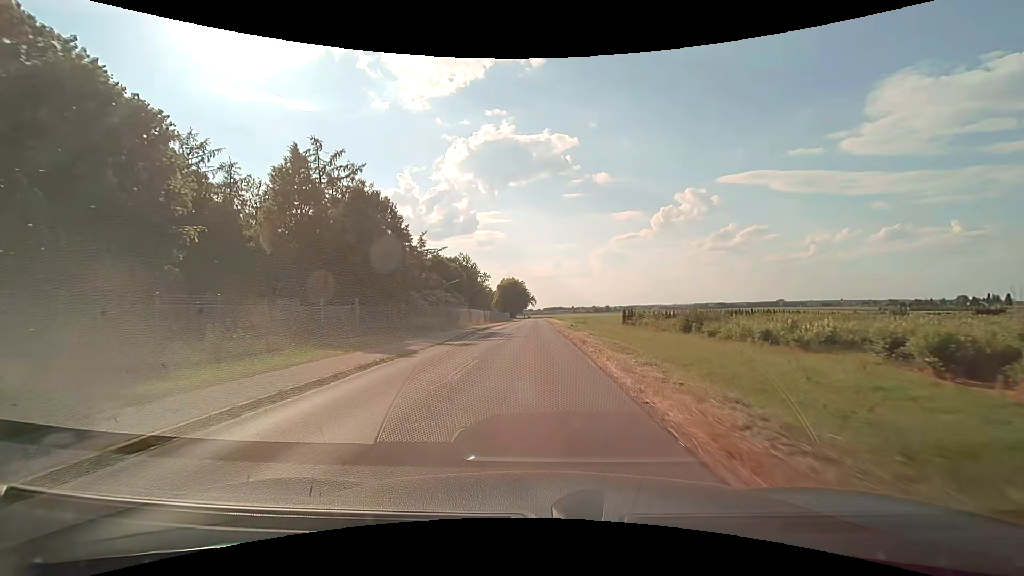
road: unclassified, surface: asphalt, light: Day
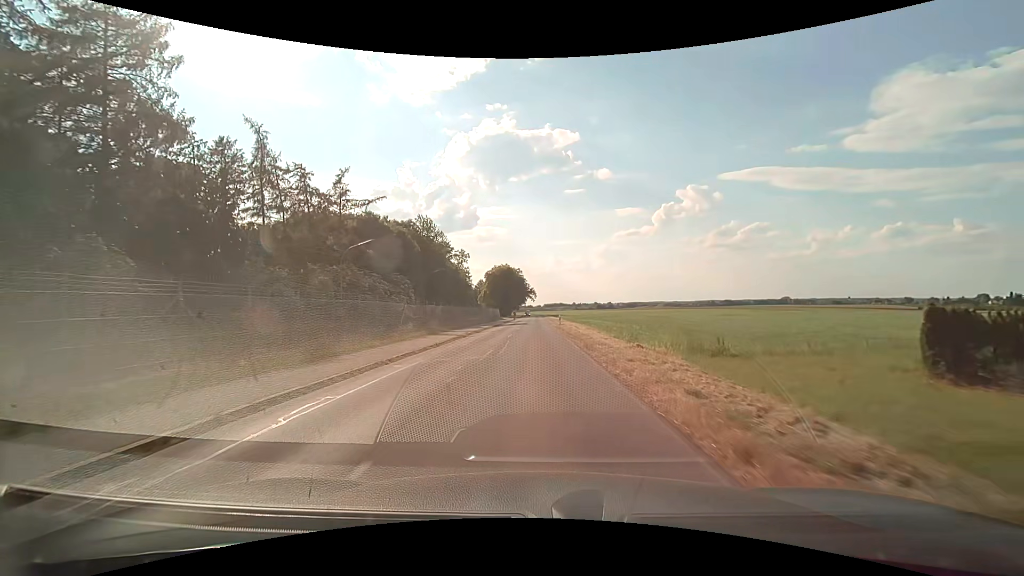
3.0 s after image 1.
(-0.2, +46.2) m; 0°
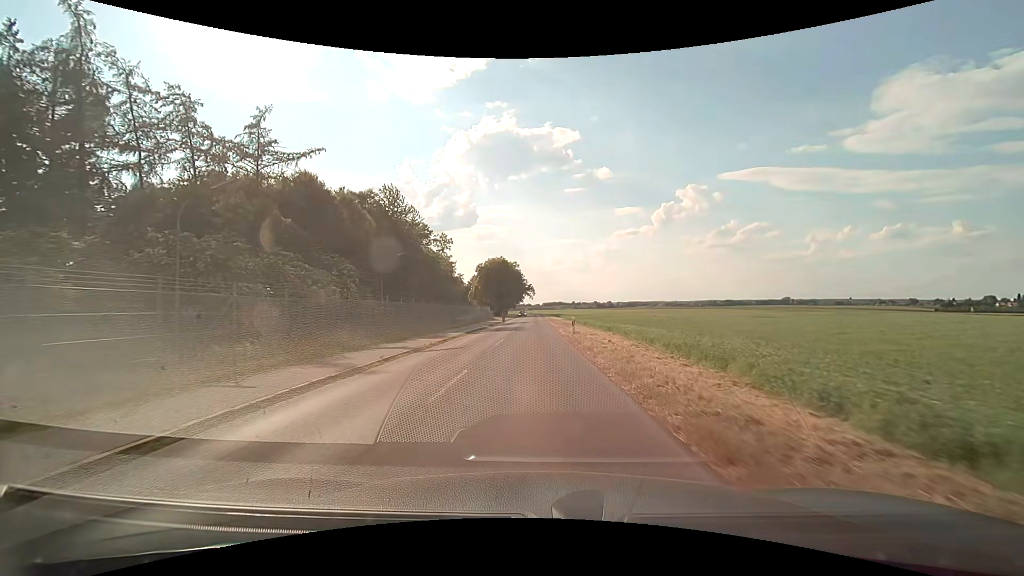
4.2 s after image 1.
(0.0, +18.8) m; 0°
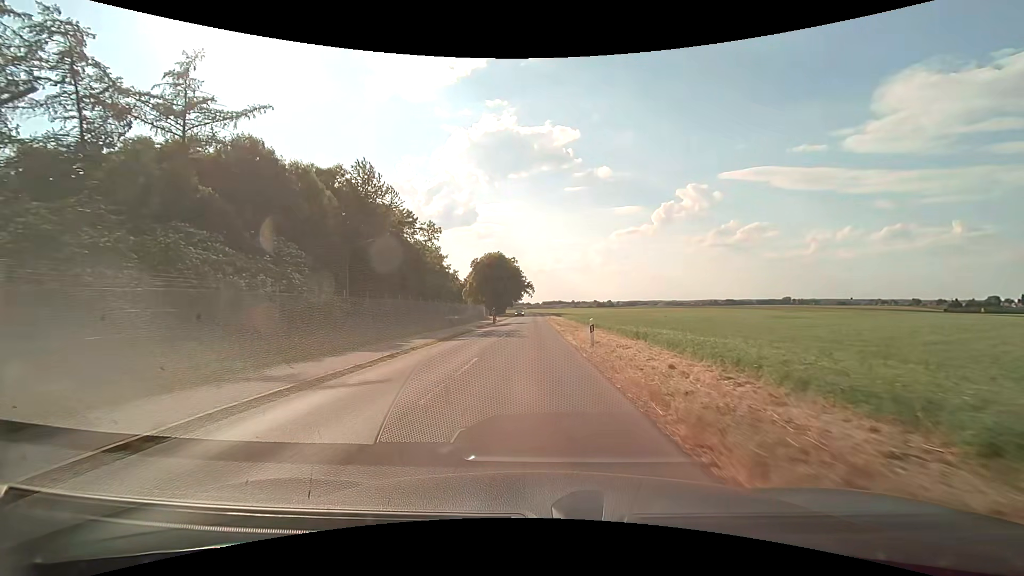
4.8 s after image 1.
(0.0, +9.4) m; 0°
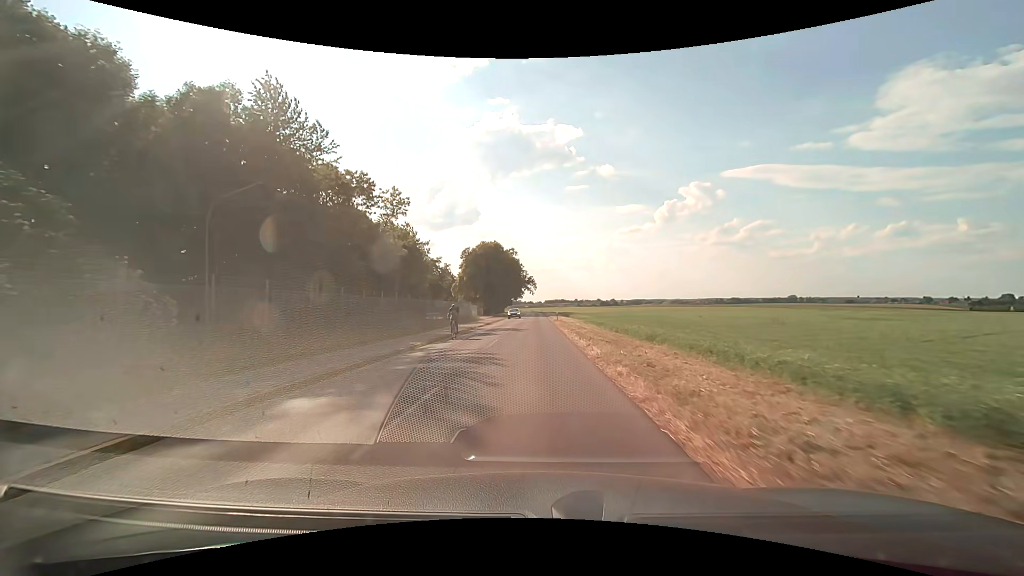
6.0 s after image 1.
(0.0, +18.7) m; 0°
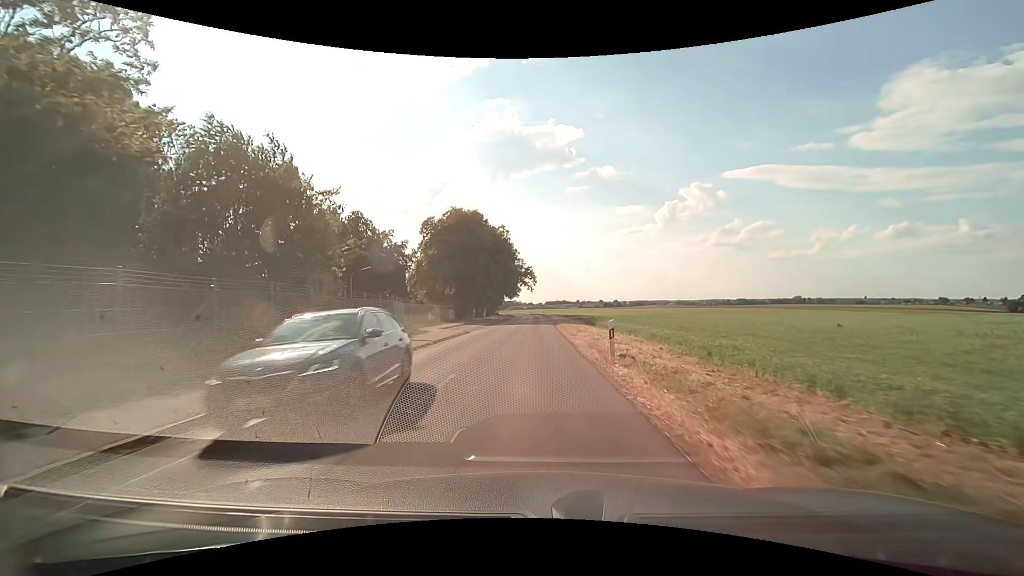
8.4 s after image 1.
(+0.1, +35.8) m; 0°
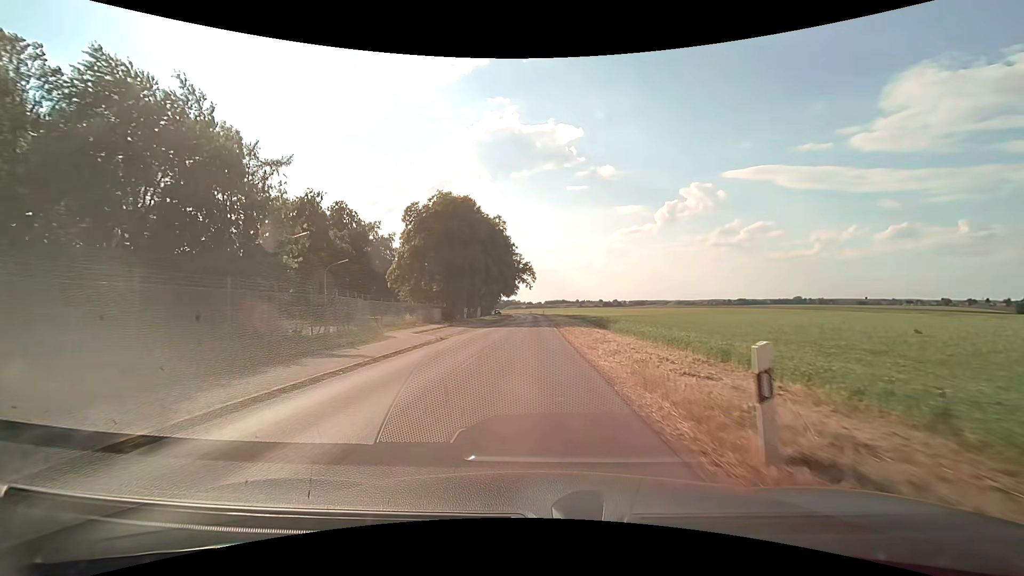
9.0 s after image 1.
(0.0, +8.6) m; 0°
(0, +10) (0, +20) (0, +30) (0, +40) (0, +50) (0, +60) (0, +70) (0, +80) (0, +90) (0, +100) m
